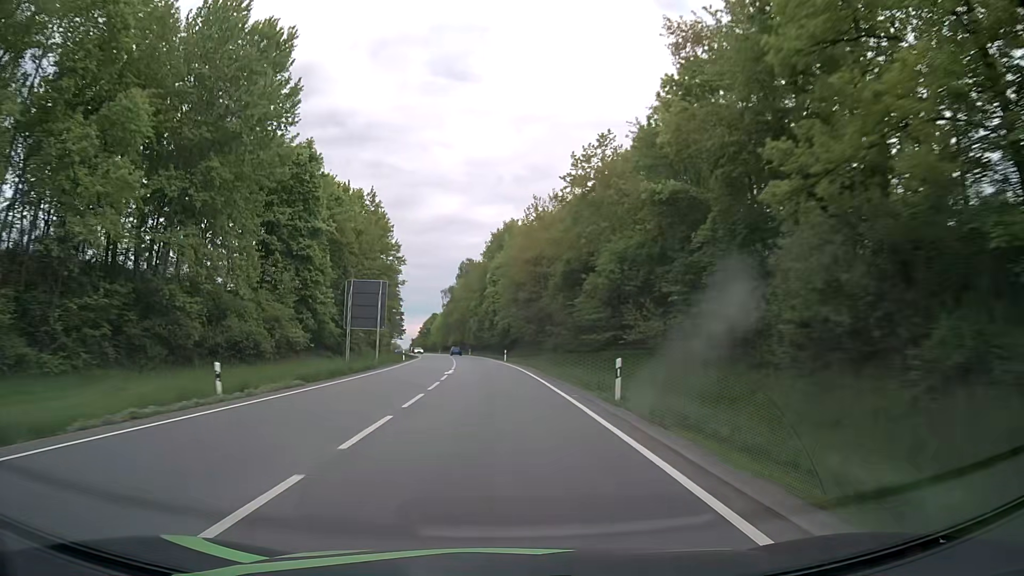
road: primary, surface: asphalt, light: Day
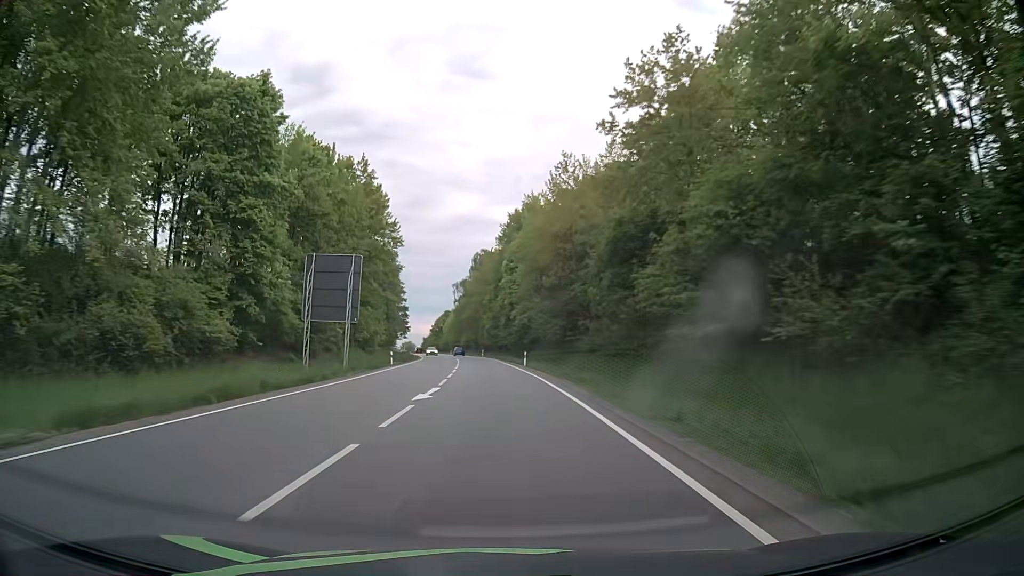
(-0.2, +15.8) m; -2°
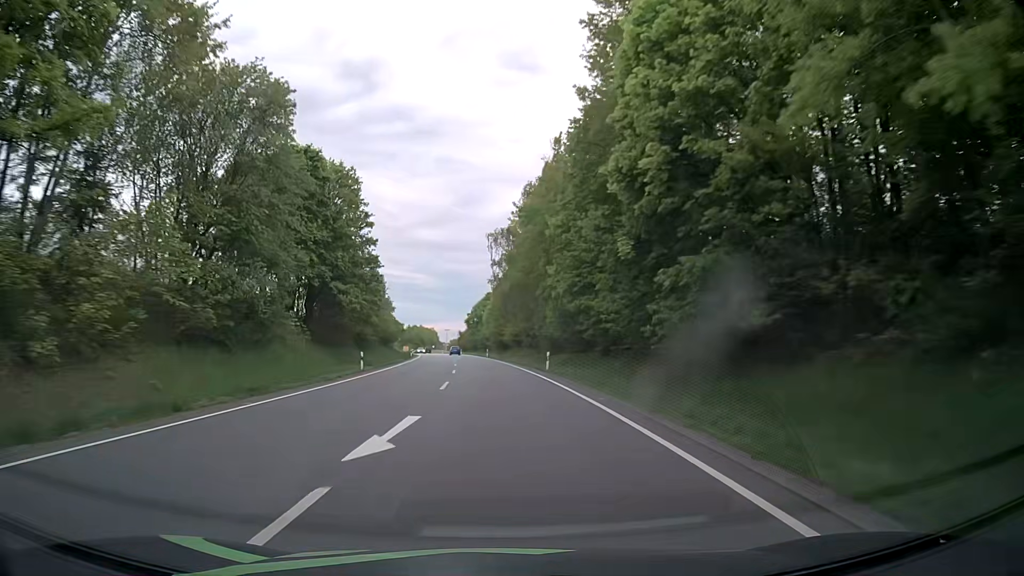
(-2.4, +63.2) m; -5°
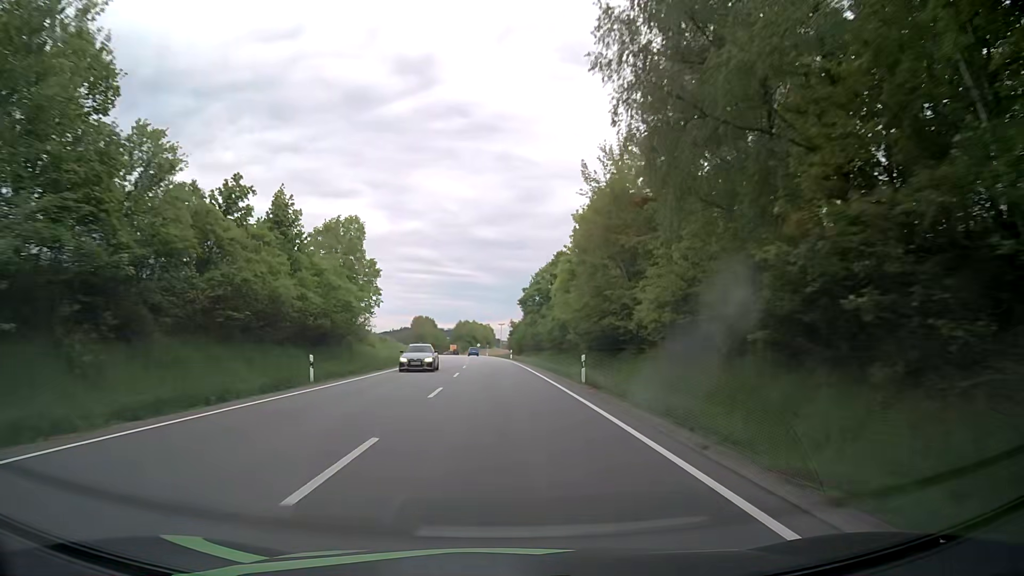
(-2.8, +63.4) m; -4°
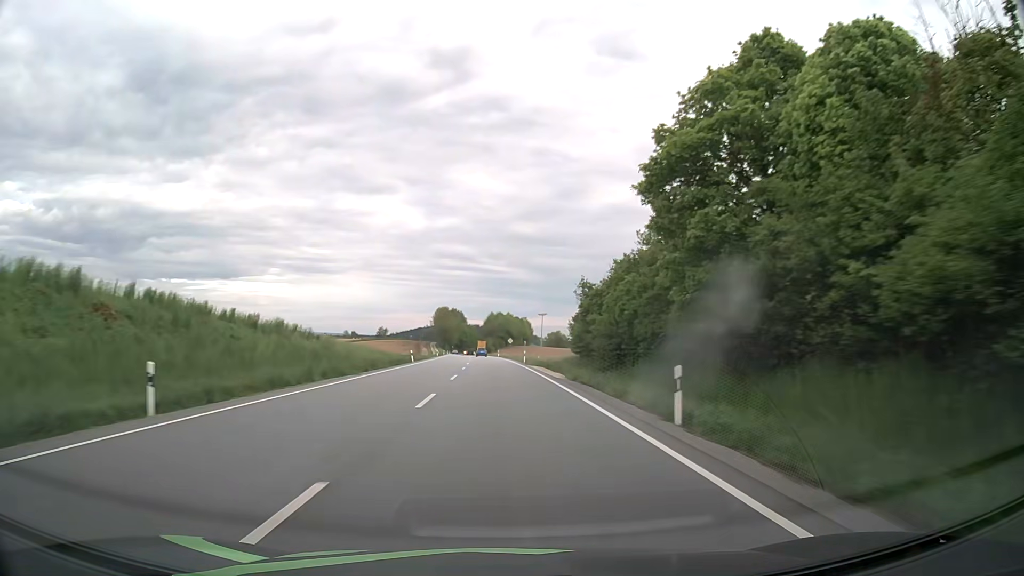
(-2.4, +63.5) m; -4°
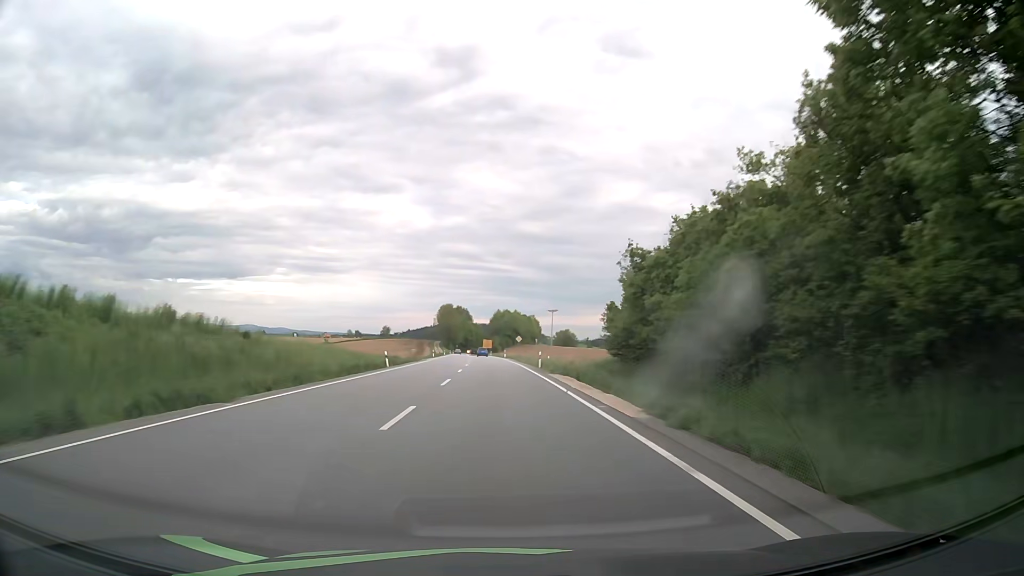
(-0.1, +15.9) m; -1°
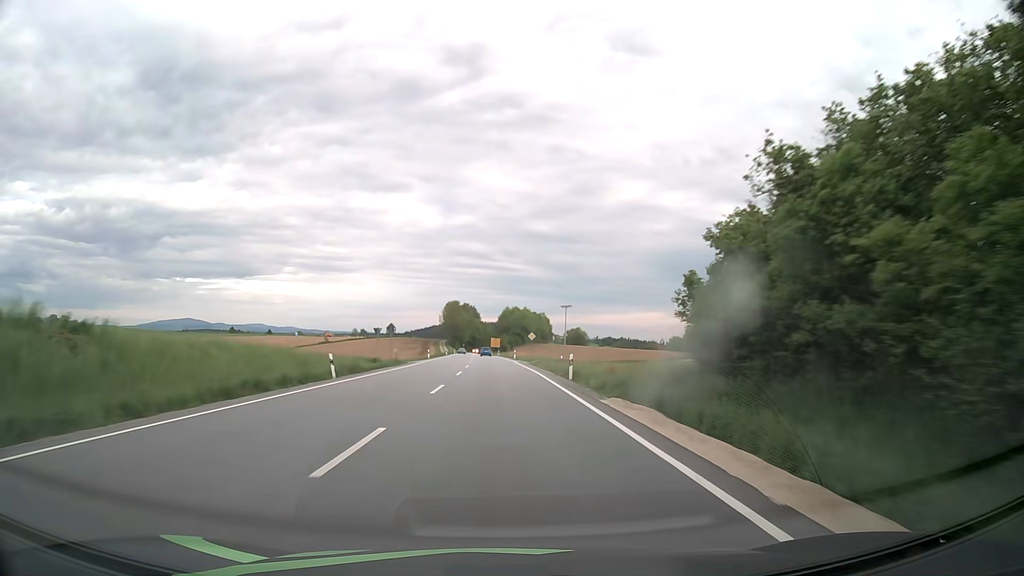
(-0.1, +15.9) m; -1°
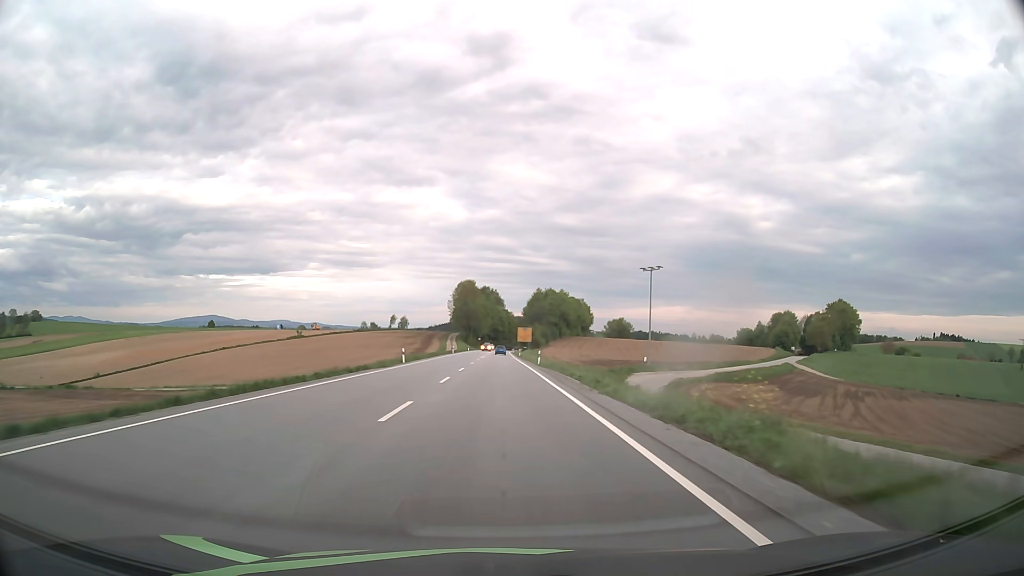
(-1.8, +79.4) m; -2°
(0, +10) (0, +20) (0, +30) (0, +40) (0, +50) (0, +60) (-1, +70) (-1, +80) (-1, +90) (-1, +100) m
